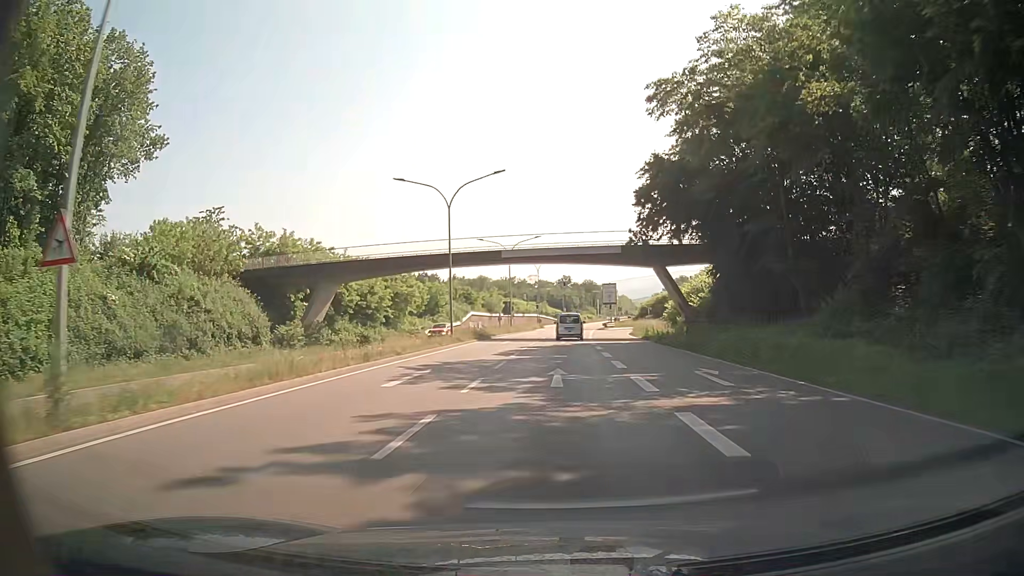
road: trunk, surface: asphalt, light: Day
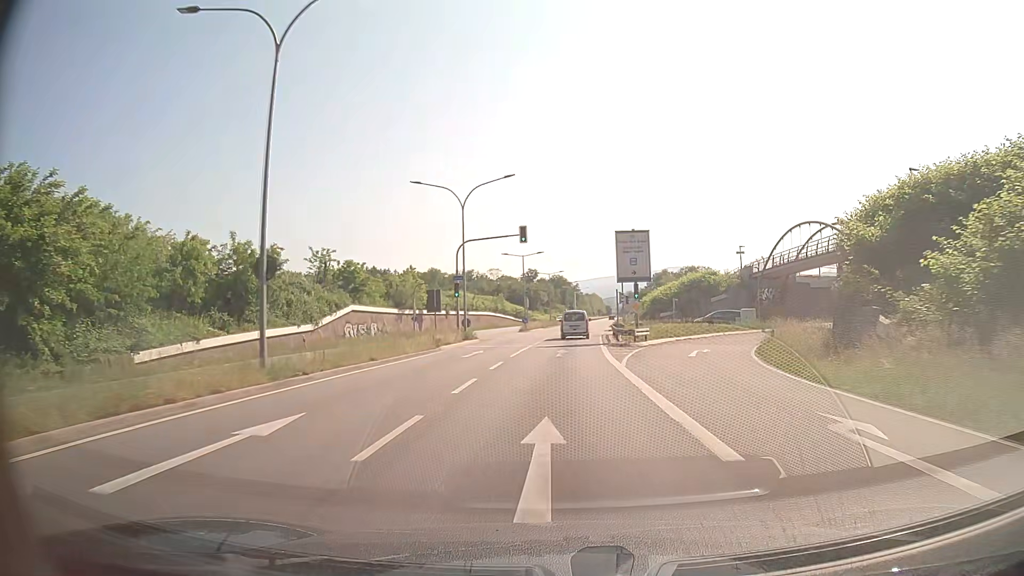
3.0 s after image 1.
(+1.0, +54.1) m; +3°
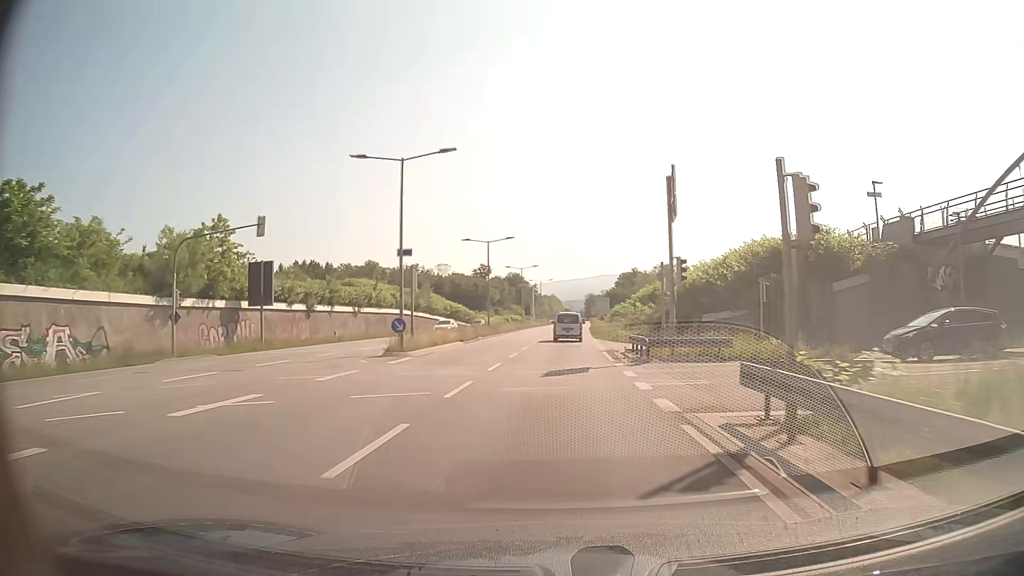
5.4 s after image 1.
(+1.3, +42.0) m; +3°
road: primary
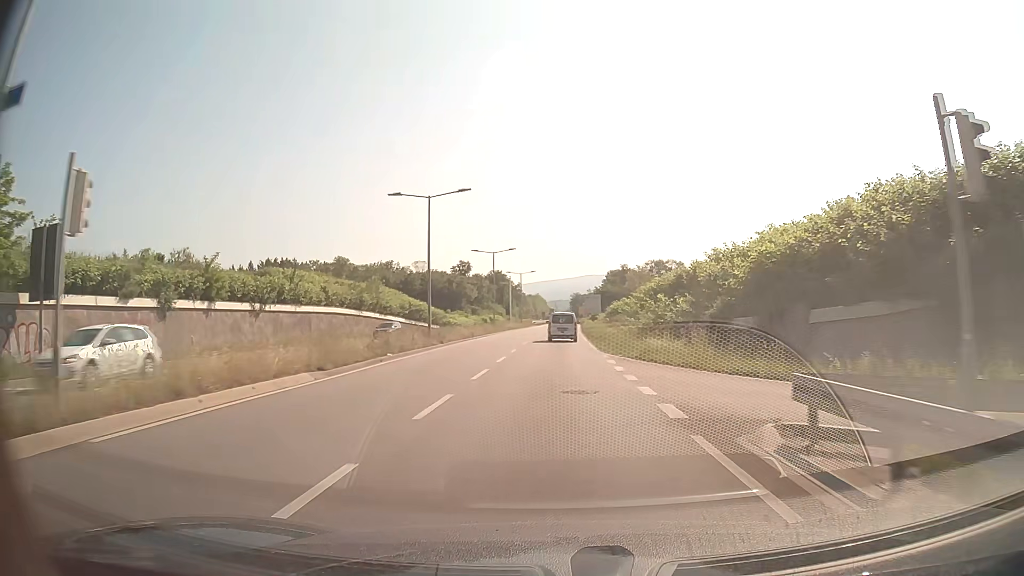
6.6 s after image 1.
(+0.3, +20.4) m; +1°
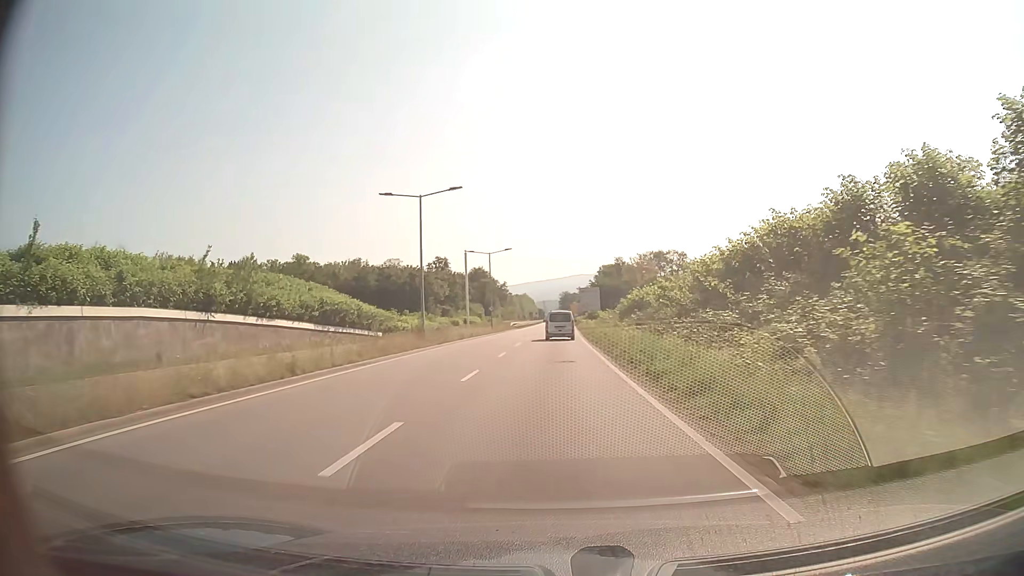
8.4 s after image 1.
(+0.4, +30.5) m; +1°
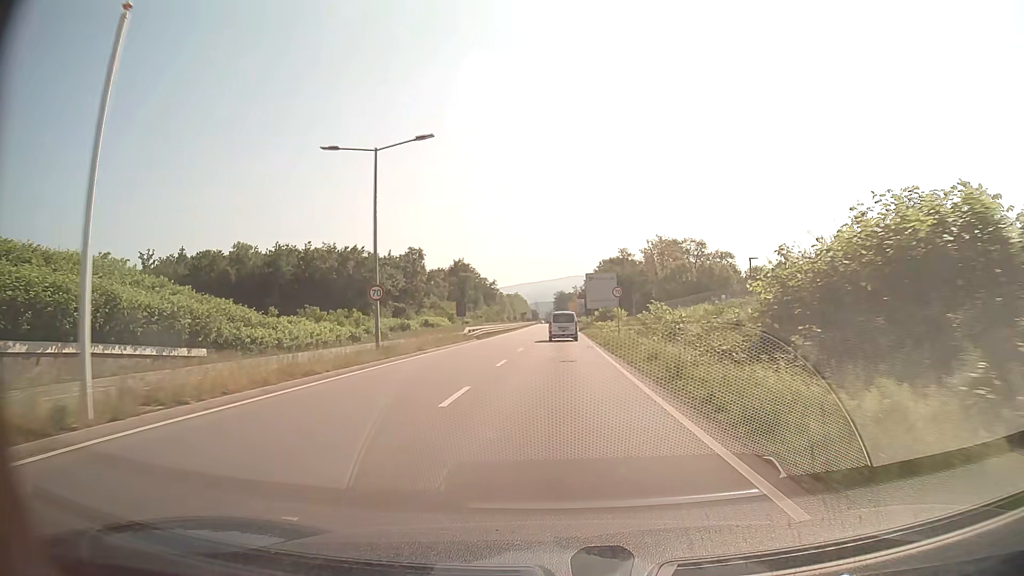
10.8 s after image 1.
(+0.1, +40.4) m; 0°
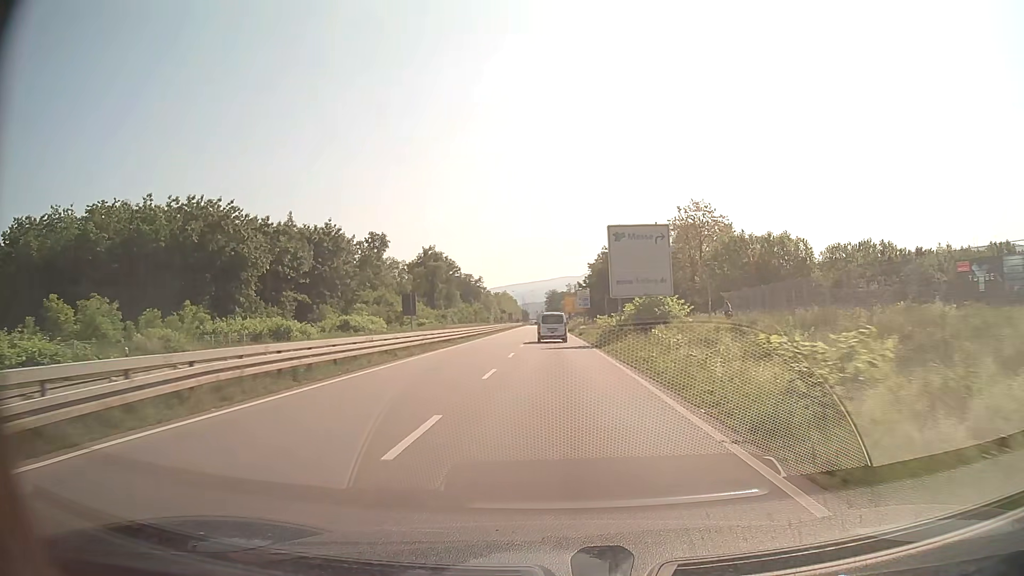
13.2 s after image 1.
(+0.2, +40.1) m; +1°
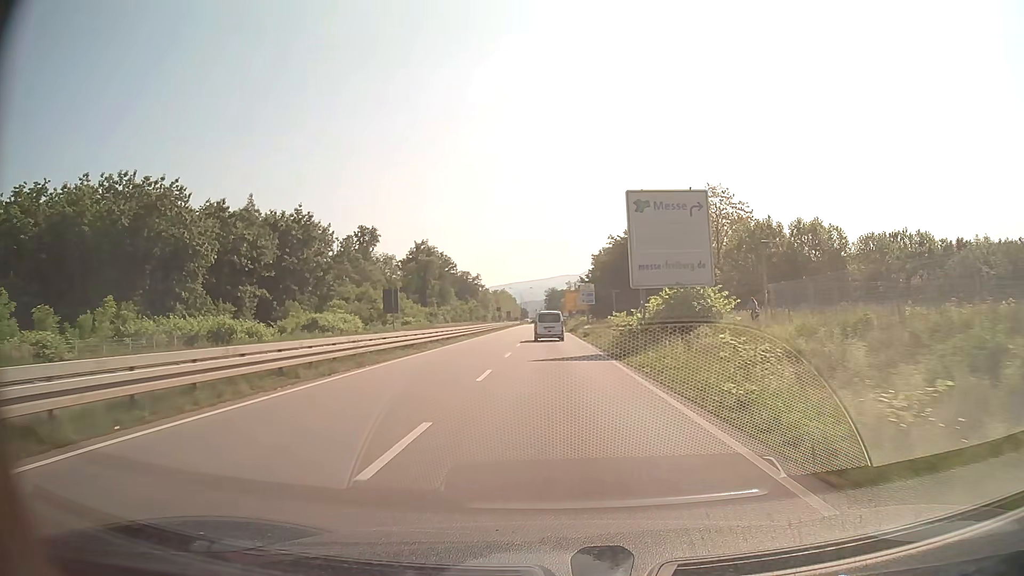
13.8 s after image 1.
(0.0, +9.8) m; 0°
(0, +10) (0, +20) (0, +30) (0, +40) (0, +50) (0, +60) (-1, +70) (-1, +80) (-1, +90) (-1, +100) m
